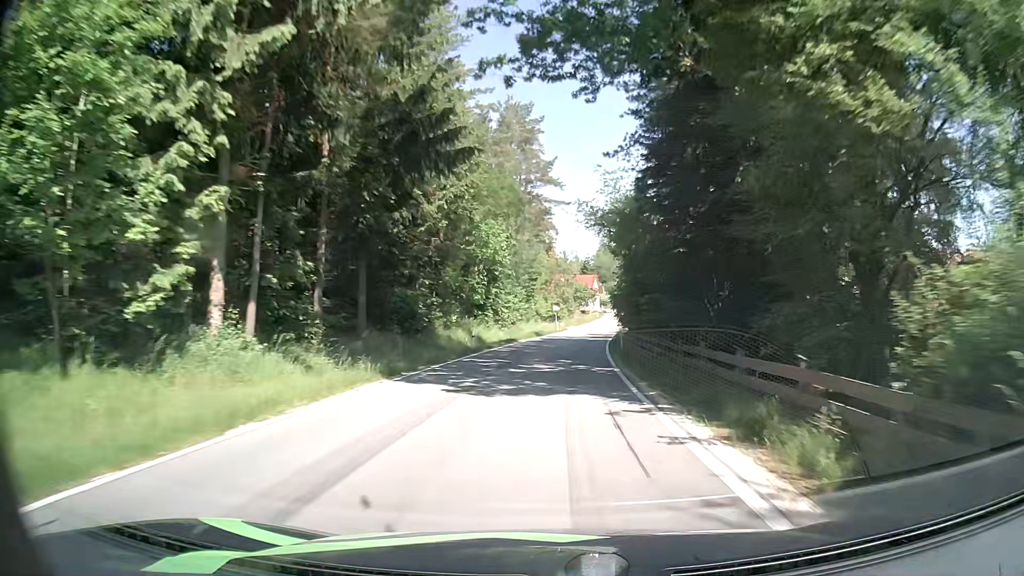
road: tertiary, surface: asphalt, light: Day
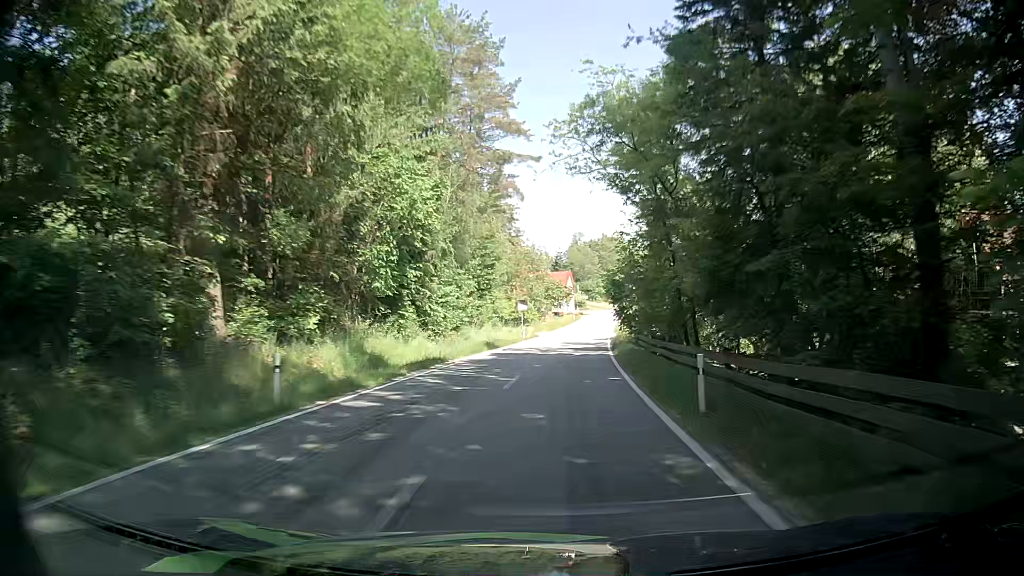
(+0.6, +20.0) m; +3°
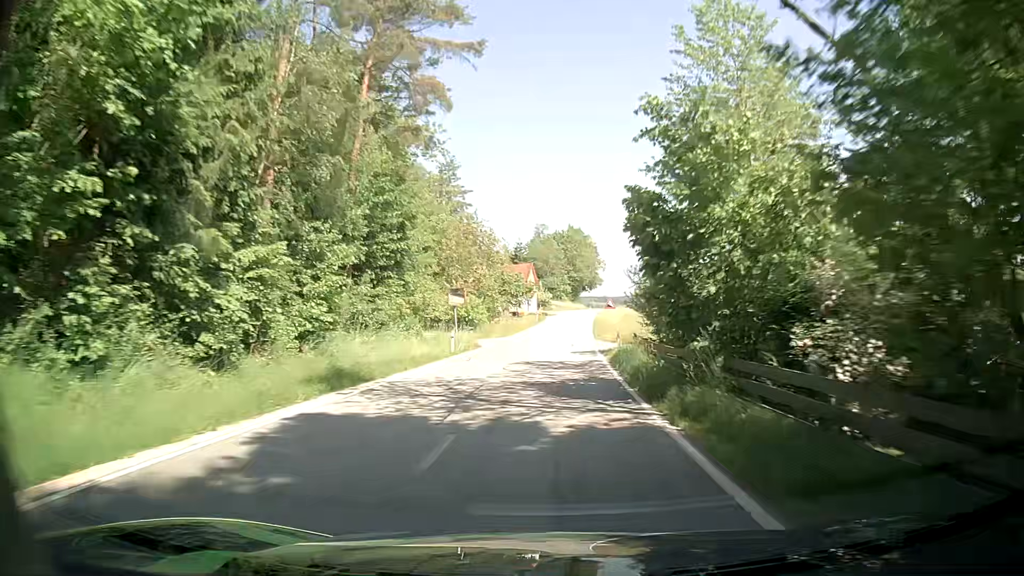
(+0.3, +20.1) m; +2°
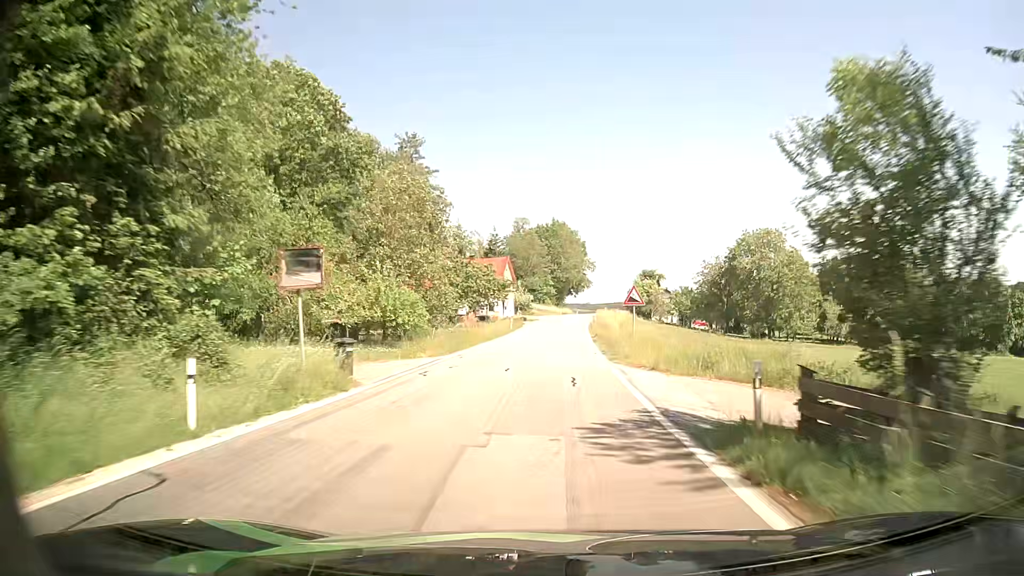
(+0.5, +20.1) m; +3°
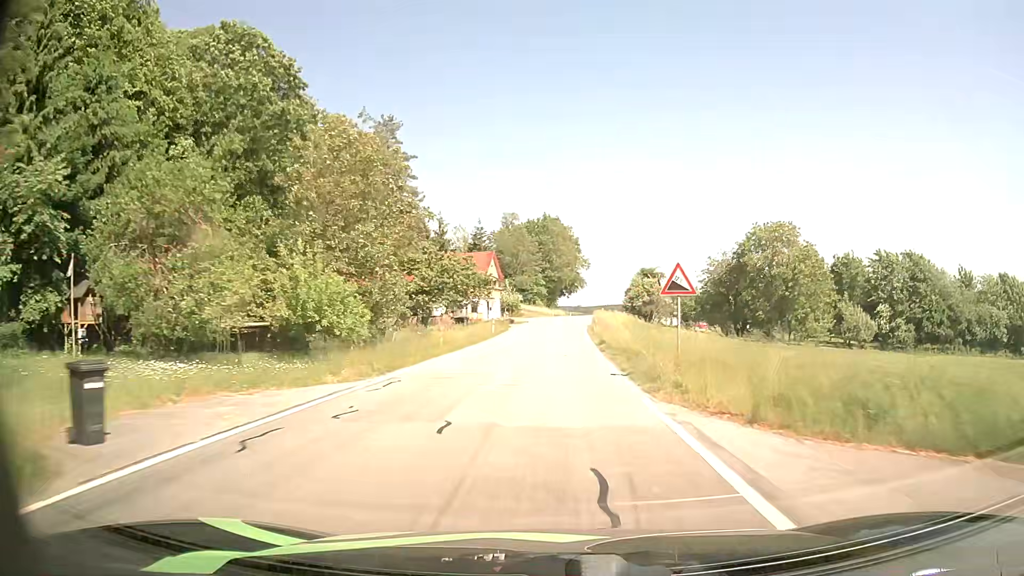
(0.0, +10.0) m; 0°
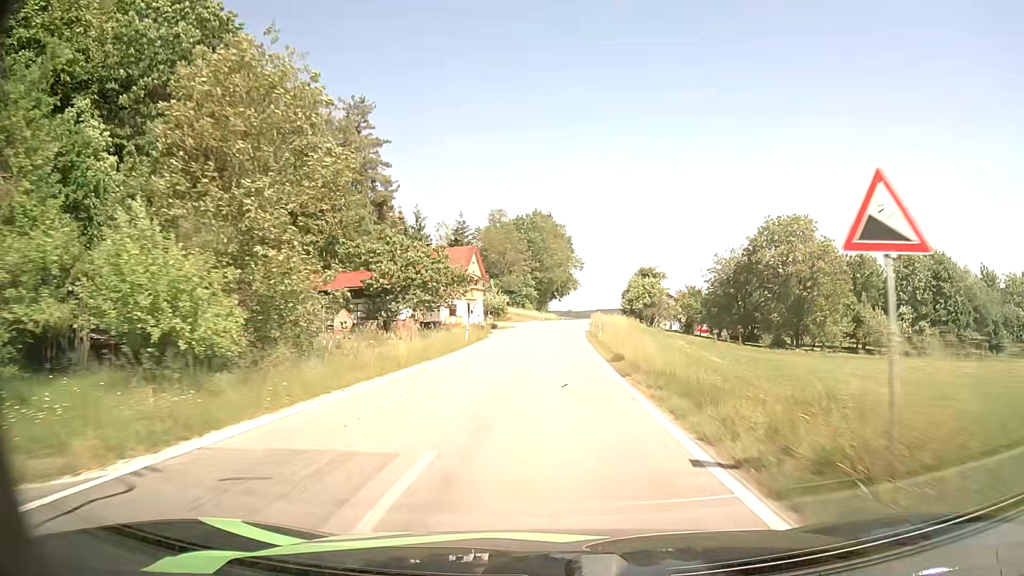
(+0.1, +10.0) m; +1°
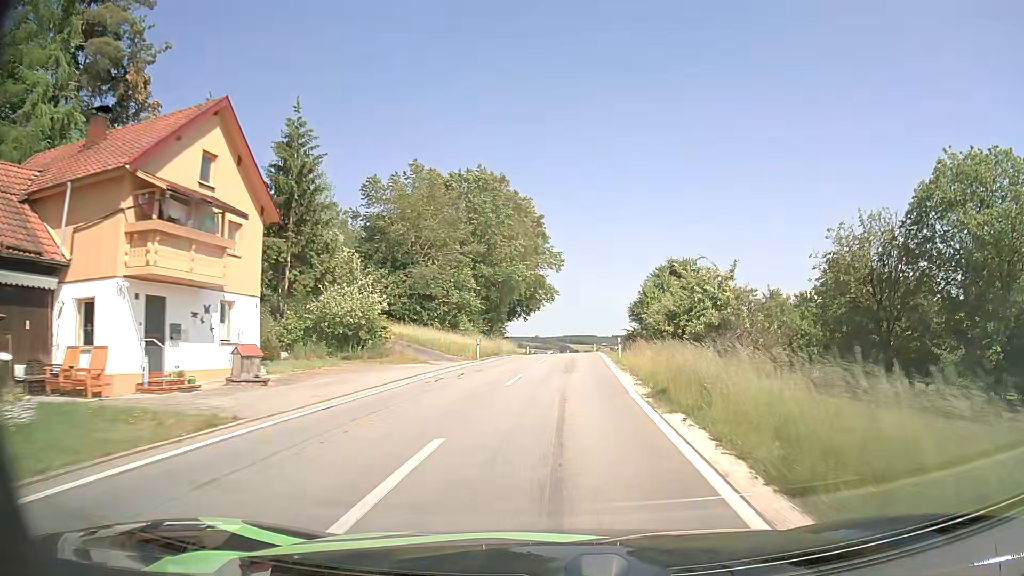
(+1.2, +49.6) m; +3°
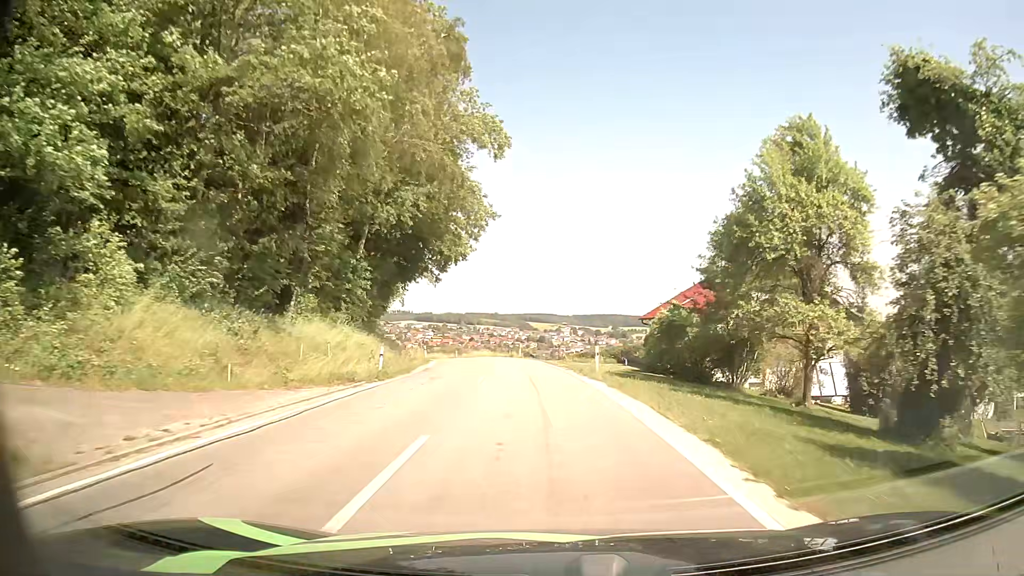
(+2.0, +47.7) m; +4°
(0, +10) (-1, +20) (-1, +30) (-2, +40) (-4, +50) (-6, +59) (-10, +69) (-13, +78) (-17, +87) (-22, +96) m
